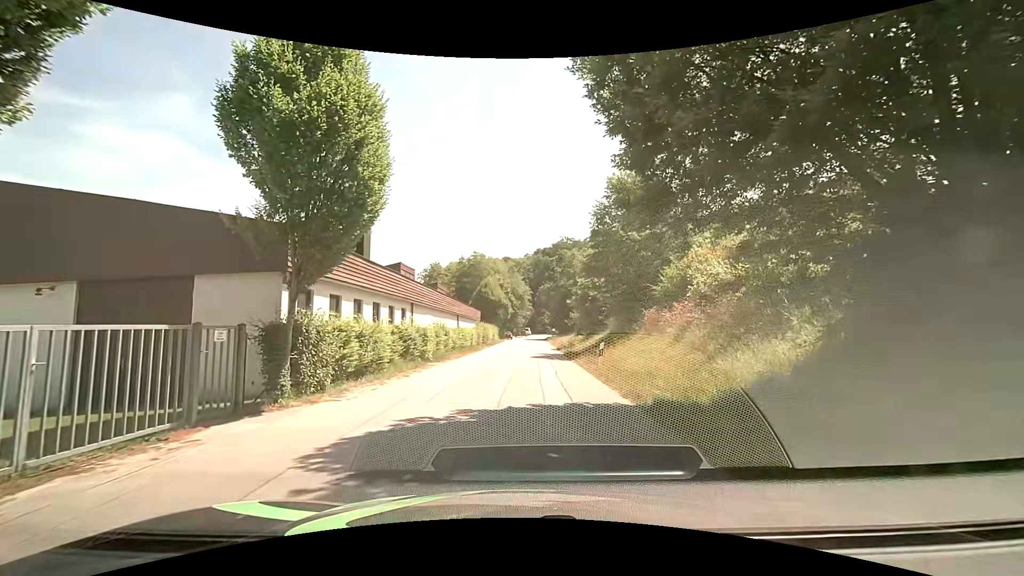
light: Day
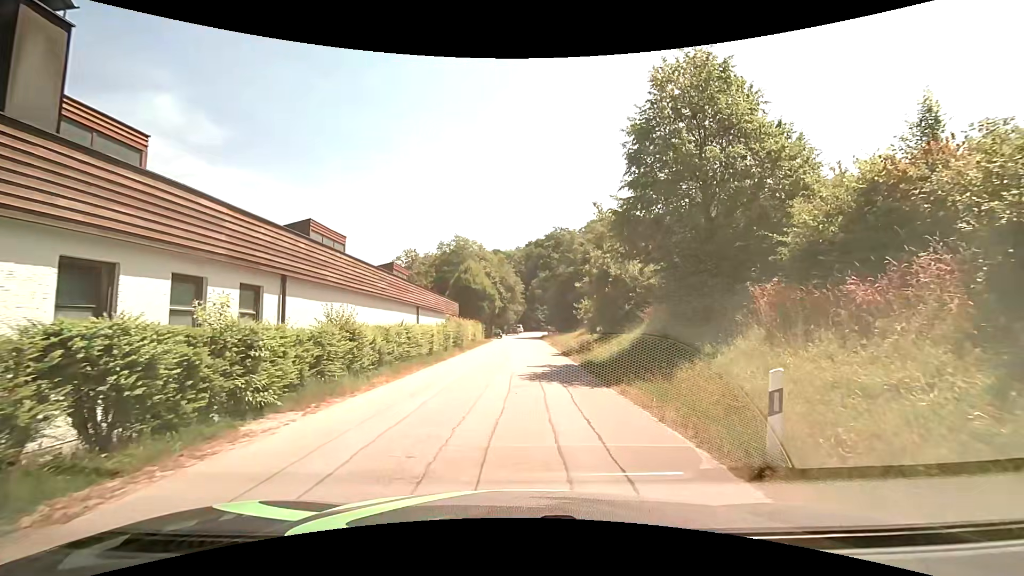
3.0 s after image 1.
(+0.4, +12.5) m; +2°
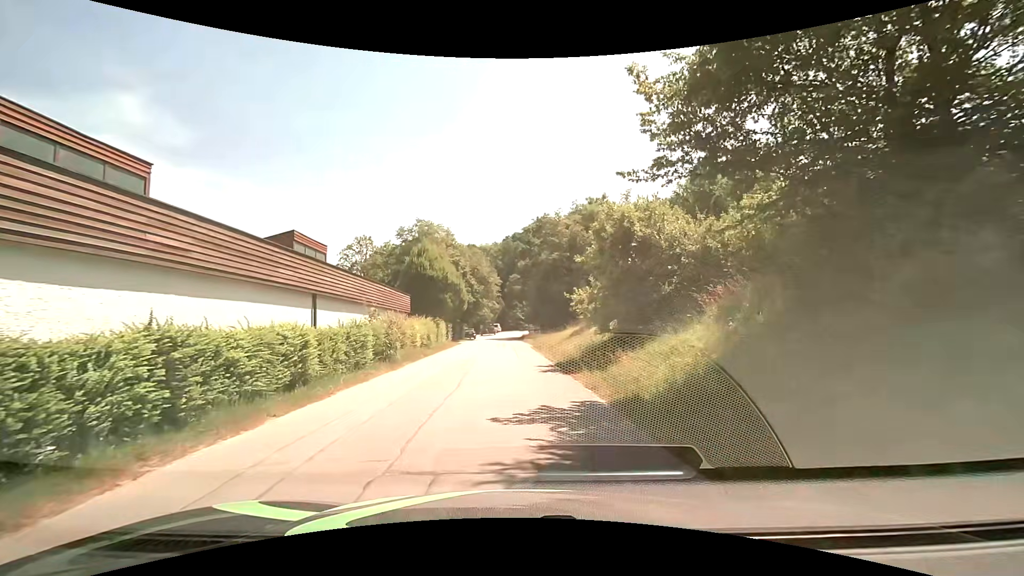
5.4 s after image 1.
(+0.4, +10.8) m; +3°
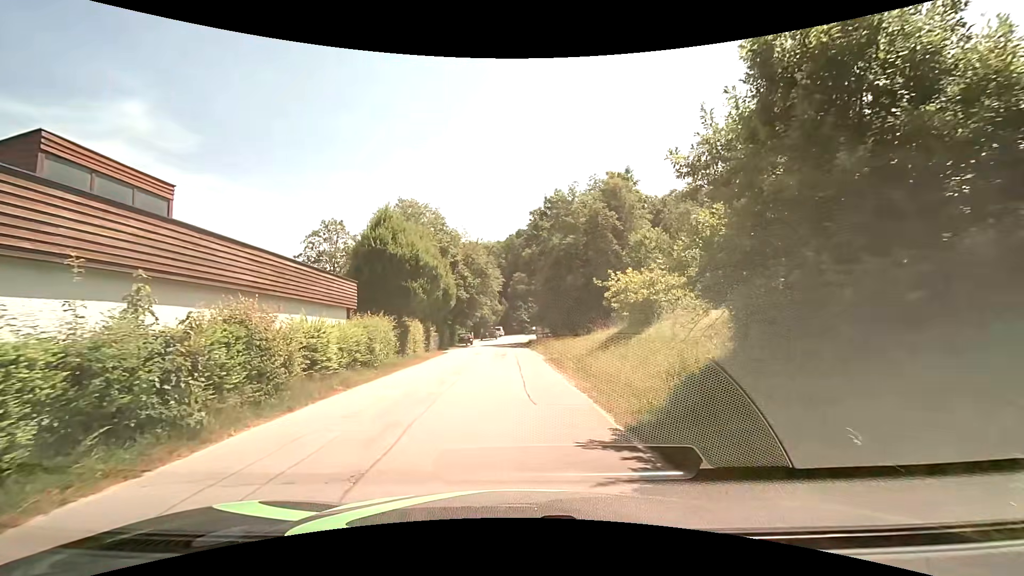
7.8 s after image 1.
(-0.2, +11.3) m; 0°
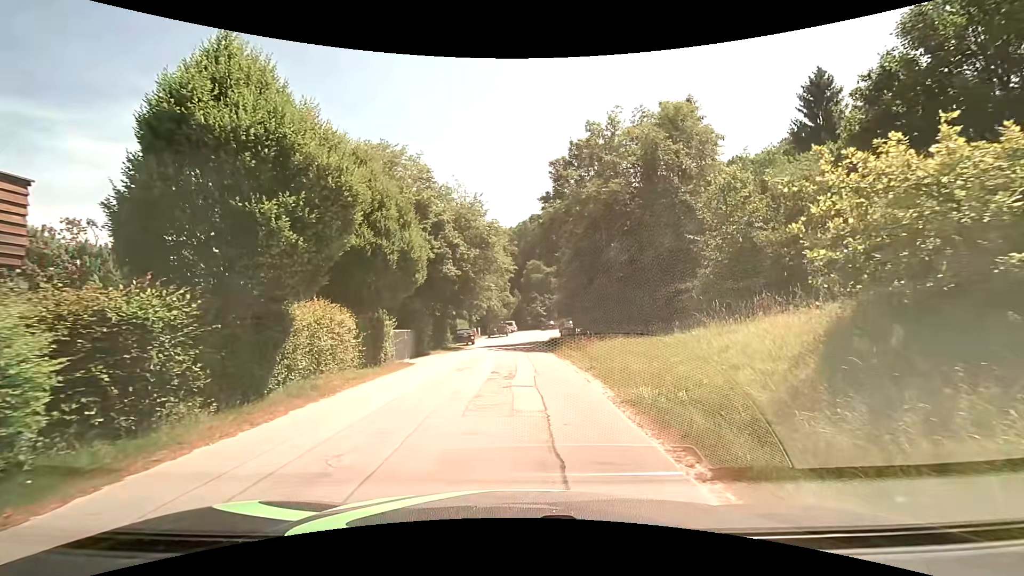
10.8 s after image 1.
(-0.5, +14.4) m; -3°
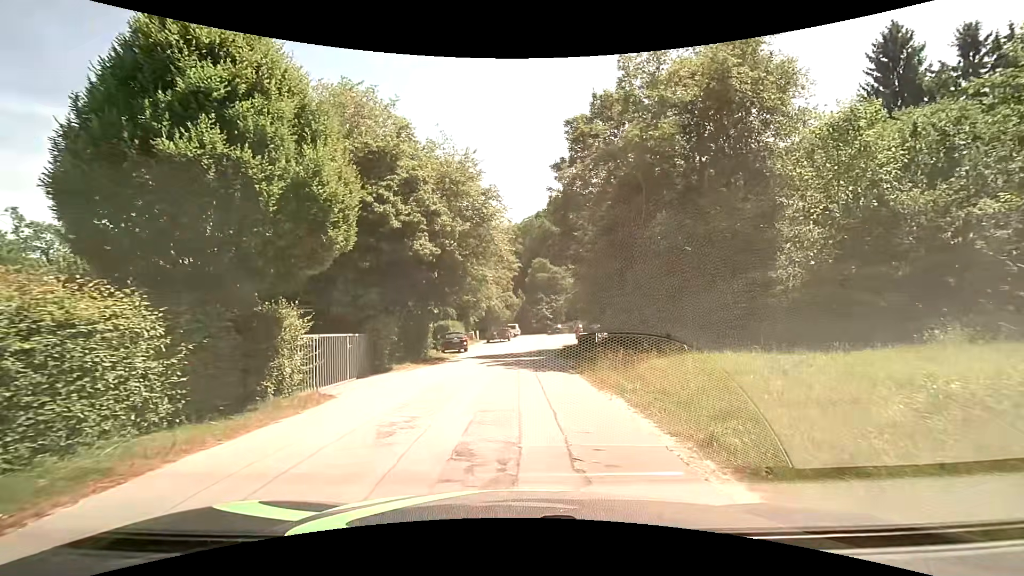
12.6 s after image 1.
(-0.1, +8.7) m; -1°
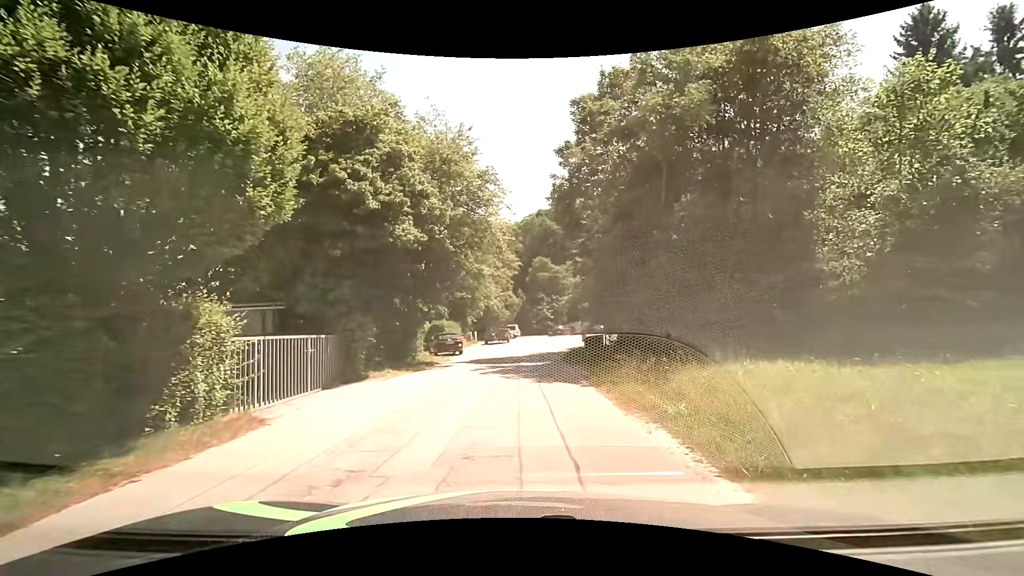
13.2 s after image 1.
(0.0, +2.9) m; -1°
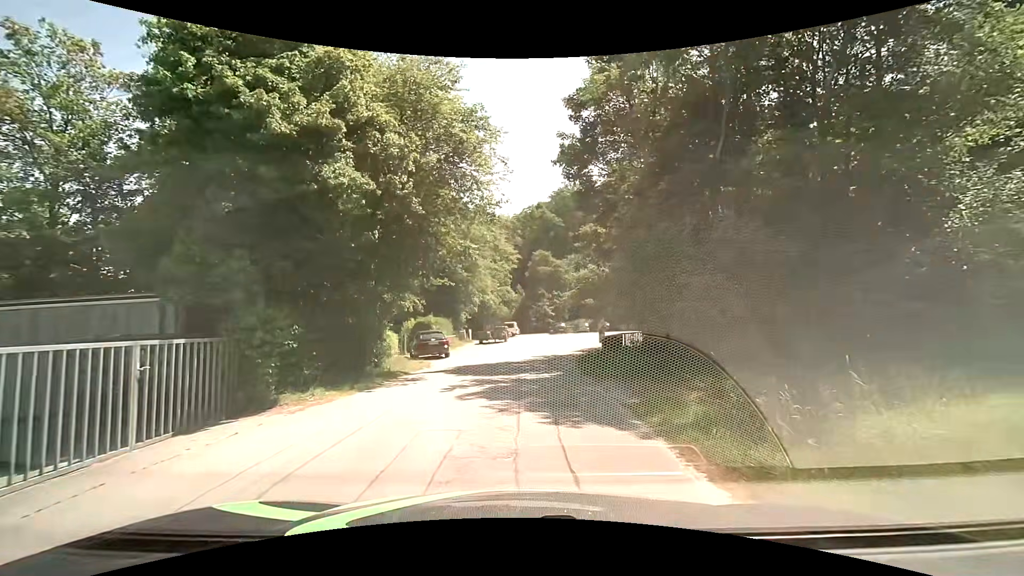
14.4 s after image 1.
(+0.1, +5.7) m; +1°
